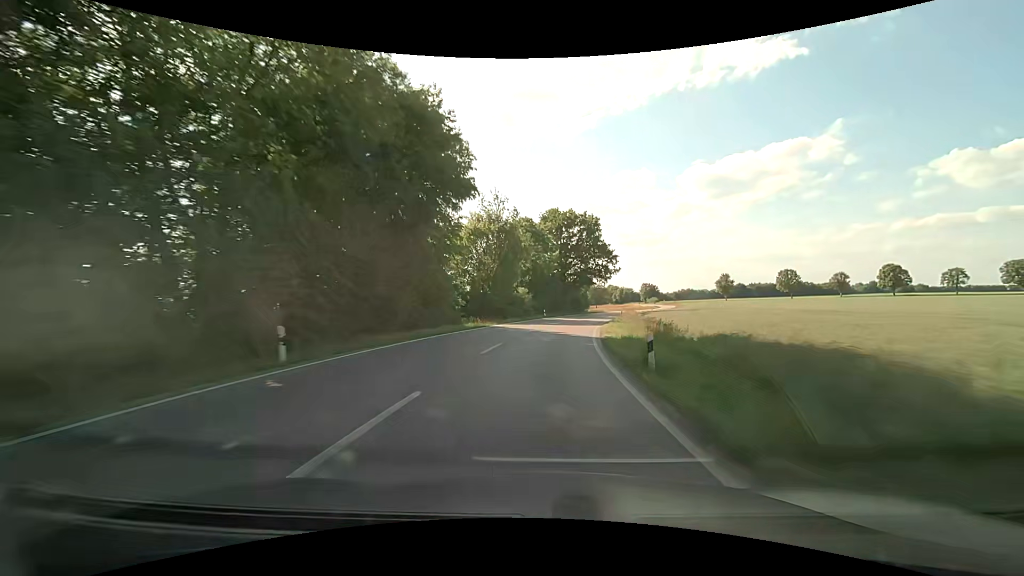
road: secondary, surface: asphalt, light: Day
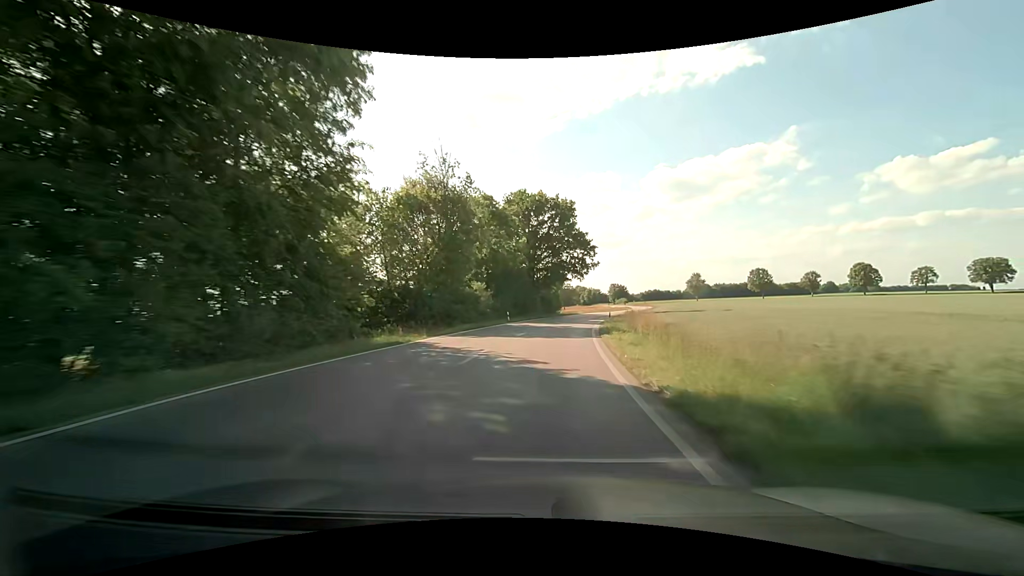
(+0.4, +14.5) m; +4°
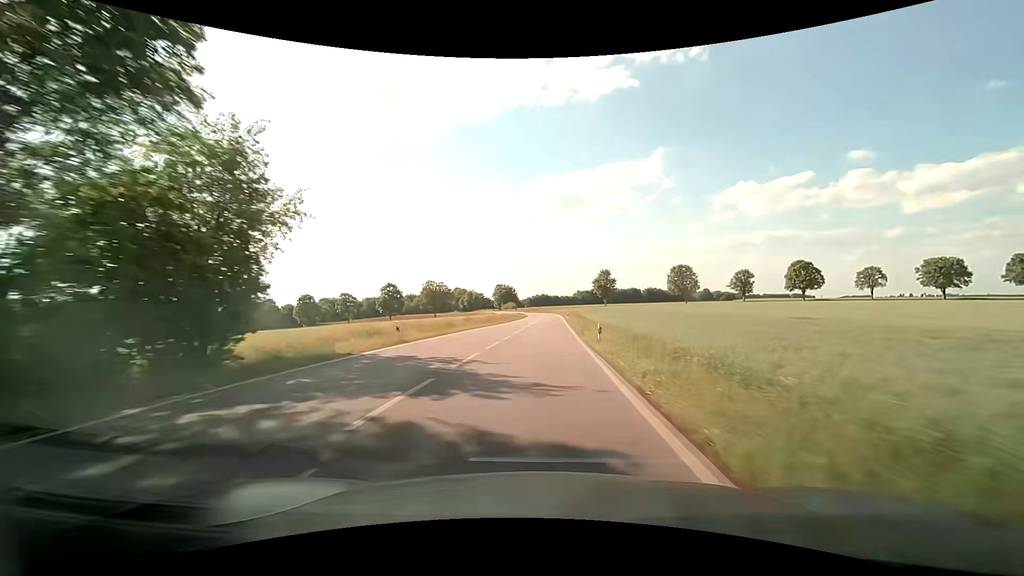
(+9.6, +70.6) m; +13°
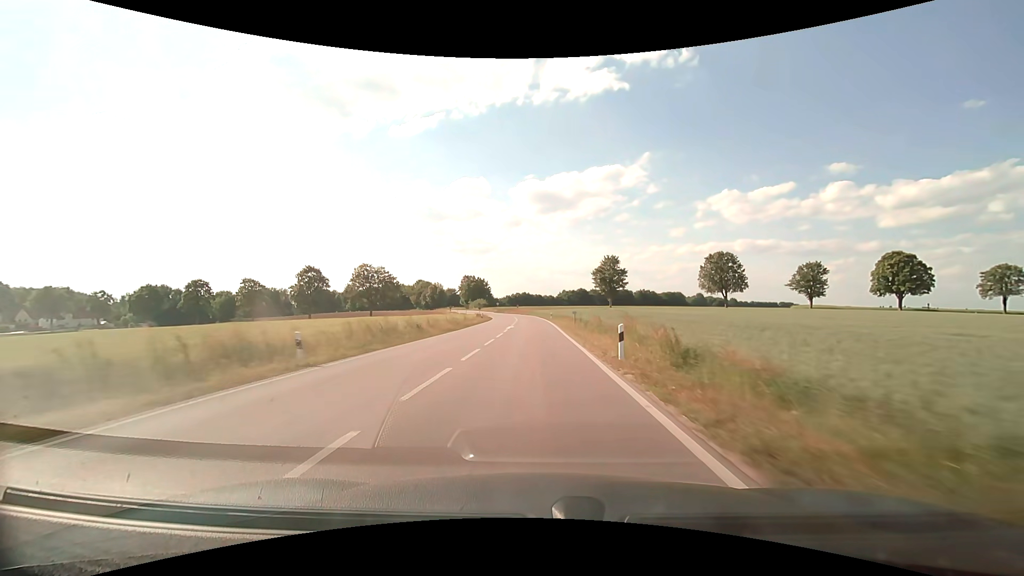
(+1.7, +58.3) m; +2°
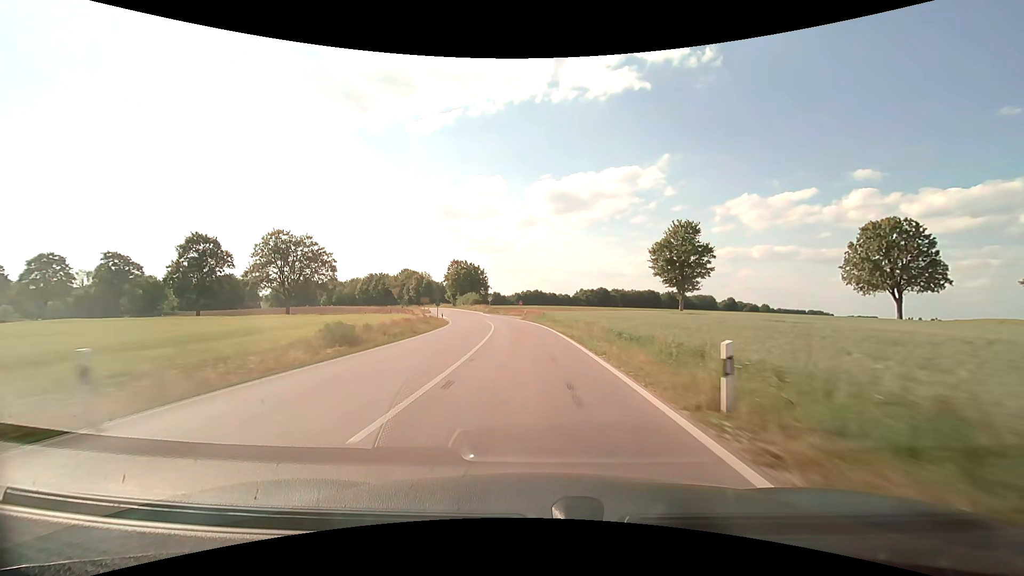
(-0.4, +56.5) m; -1°
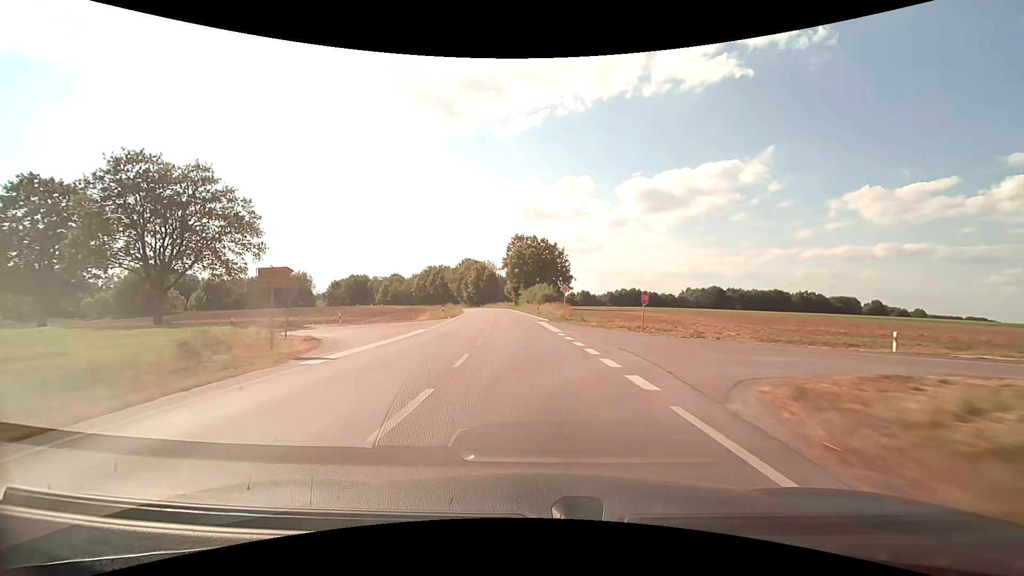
(-3.6, +53.0) m; -10°
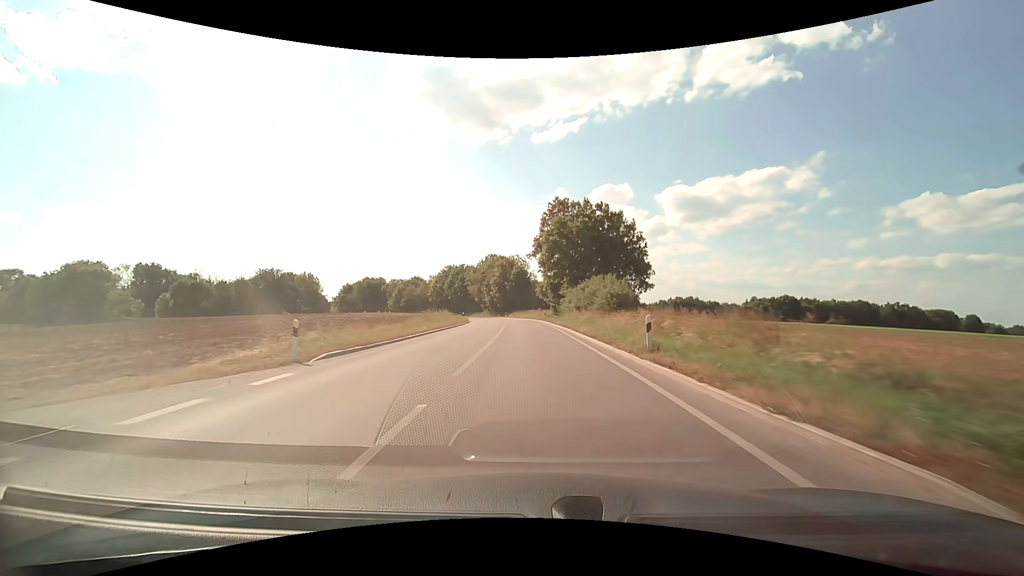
(-2.1, +37.2) m; -5°
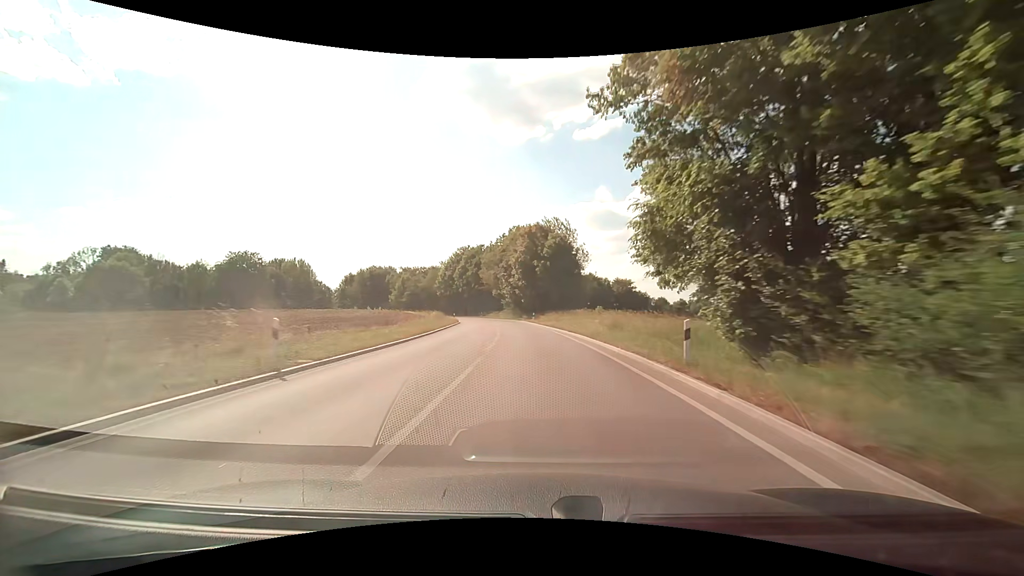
(-1.2, +45.7) m; -4°
(0, +10) (0, +20) (-1, +30) (-2, +40) (-2, +50) (-3, +60) (-5, +70) (-7, +80) (-10, +89) (-13, +99) m
